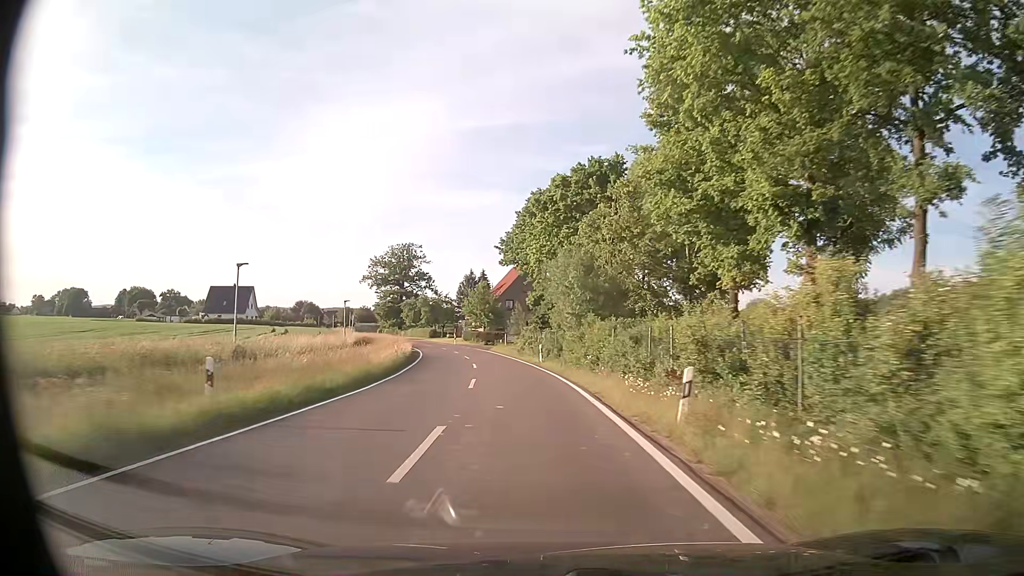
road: tertiary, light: Day
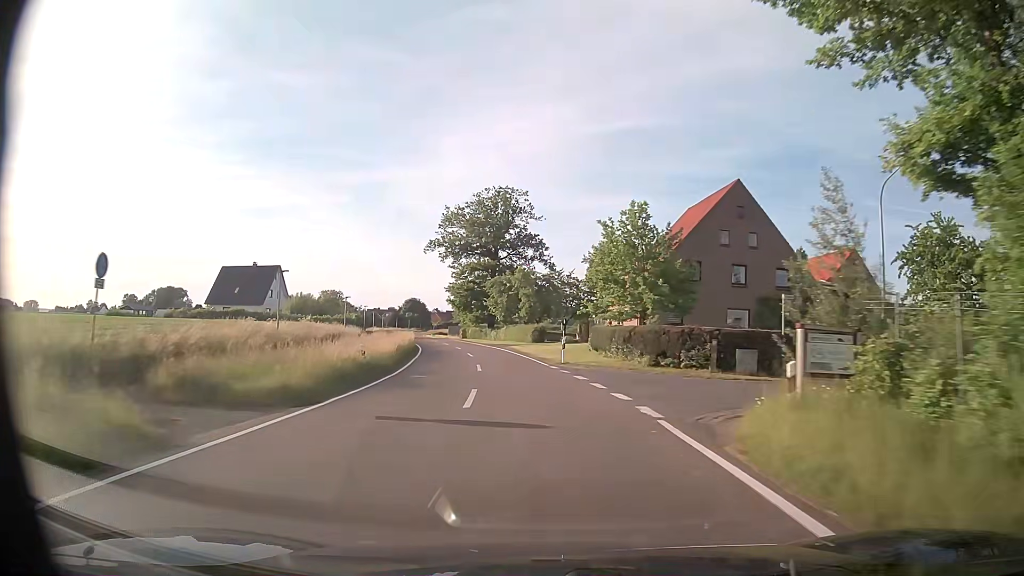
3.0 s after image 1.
(-5.8, +54.2) m; -12°
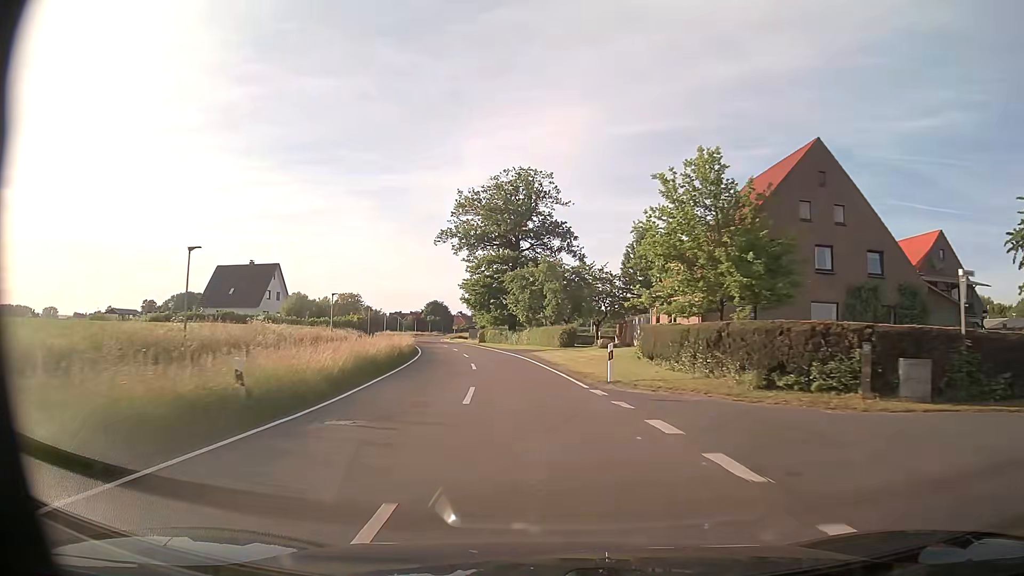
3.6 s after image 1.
(-0.2, +11.0) m; -2°
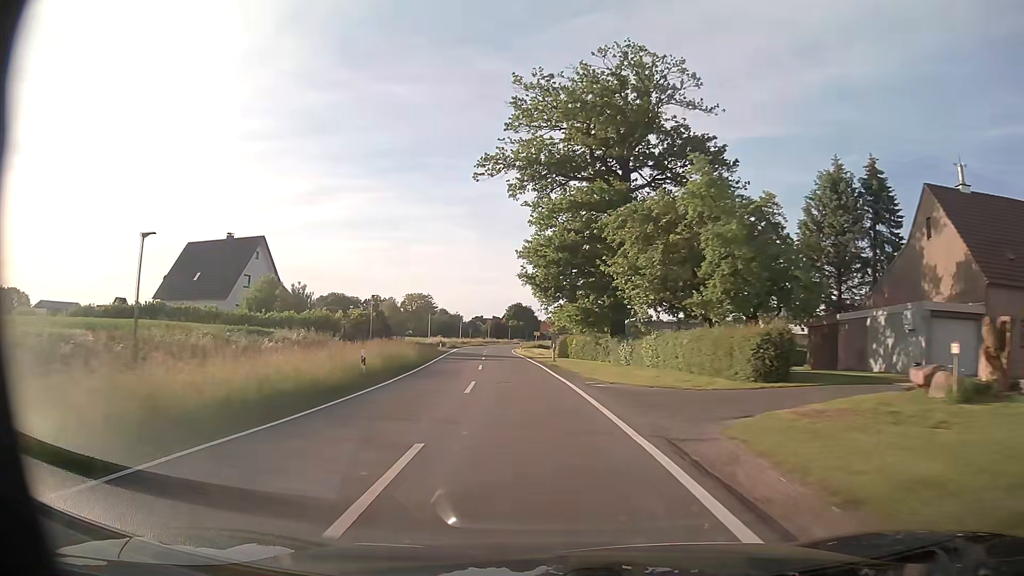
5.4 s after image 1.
(-2.2, +33.2) m; -8°
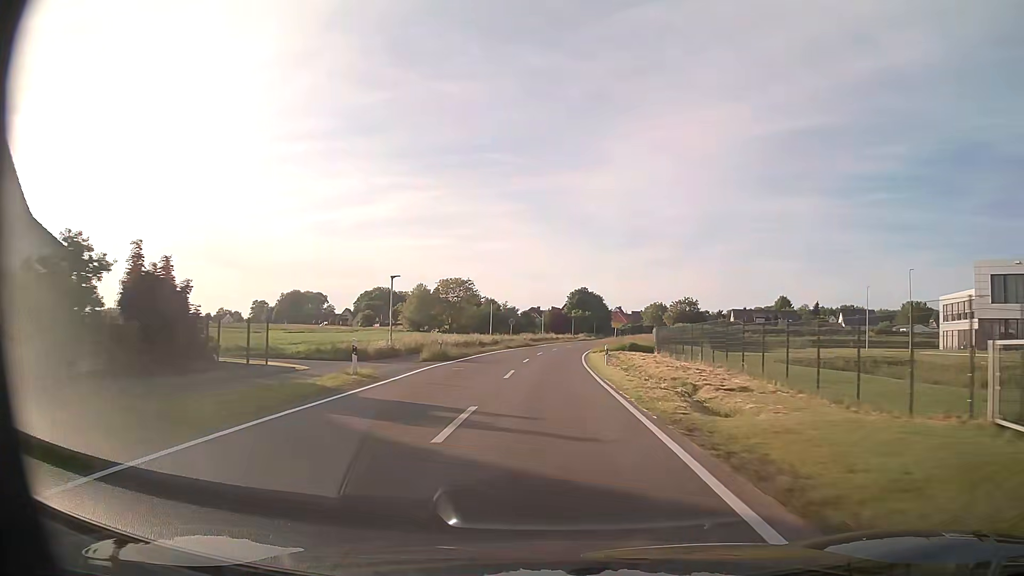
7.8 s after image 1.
(-2.9, +44.6) m; -6°
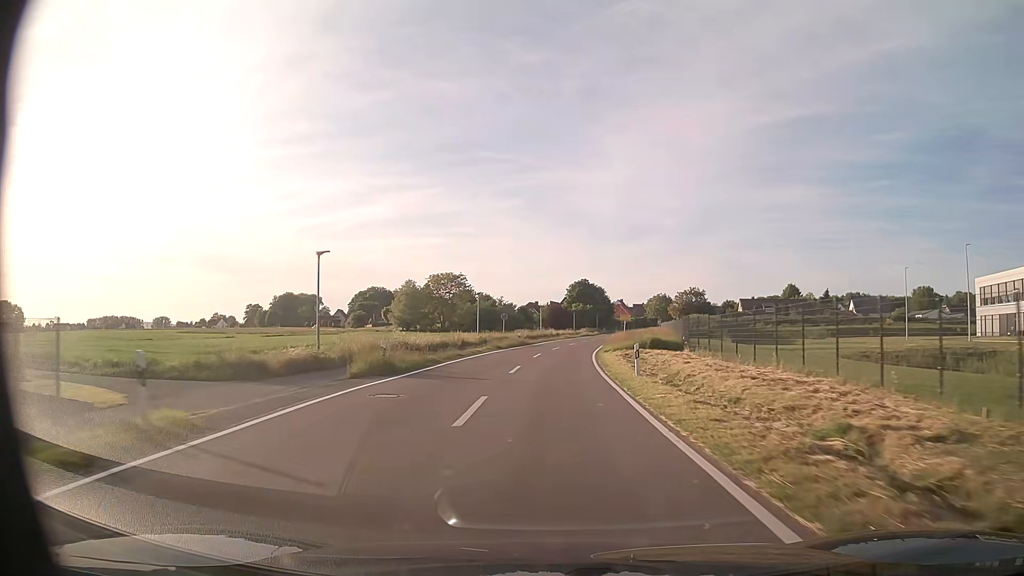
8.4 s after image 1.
(+0.1, +10.8) m; 0°
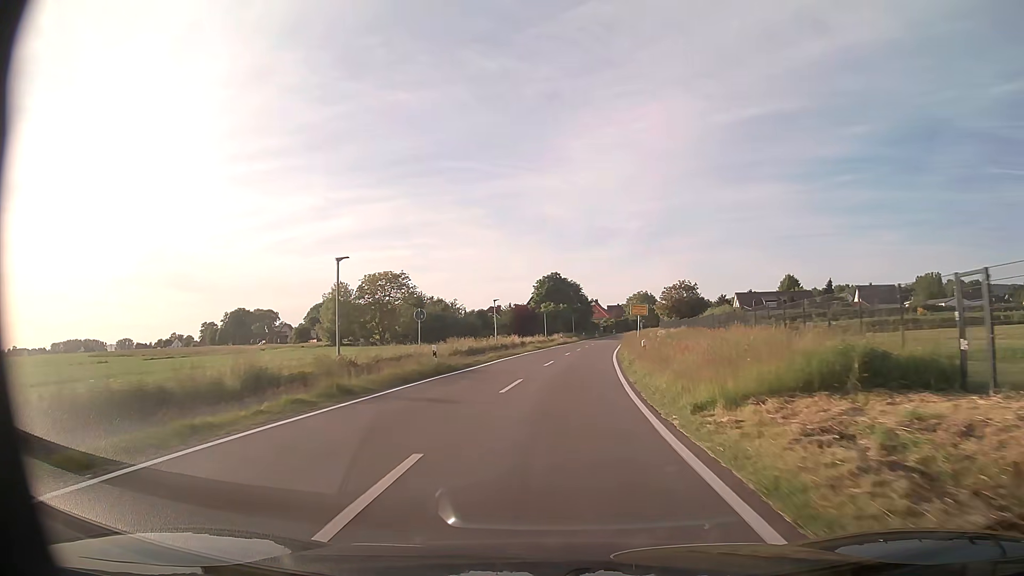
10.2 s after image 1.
(+0.6, +29.8) m; +3°
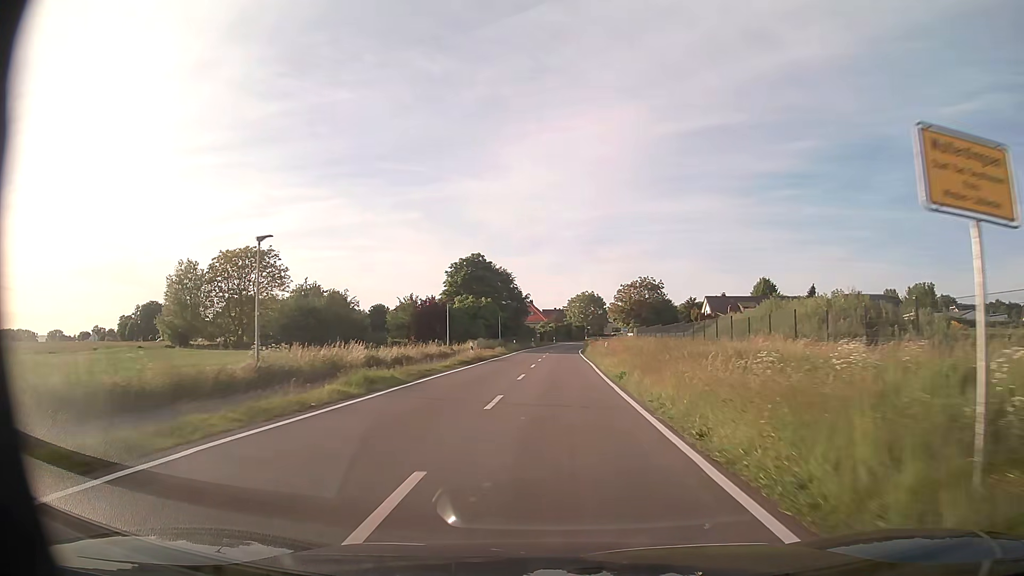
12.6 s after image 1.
(+1.7, +35.6) m; +6°
(0, +10) (0, +20) (0, +30) (+1, +40) (+1, +50) (+2, +60) (+2, +70) (+3, +80) (+4, +90) (+5, +100) m
